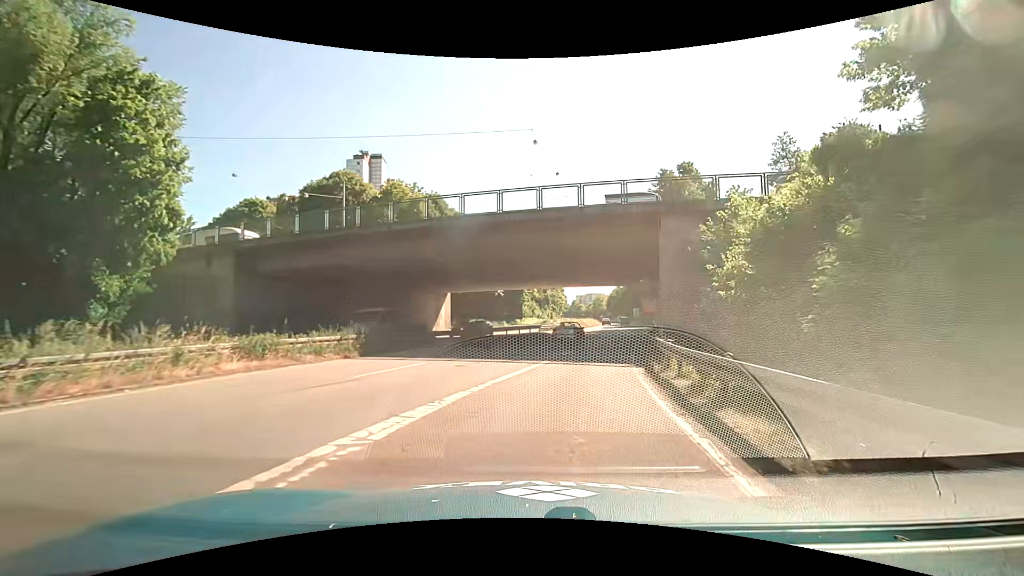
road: trunk_link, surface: asphalt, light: Day
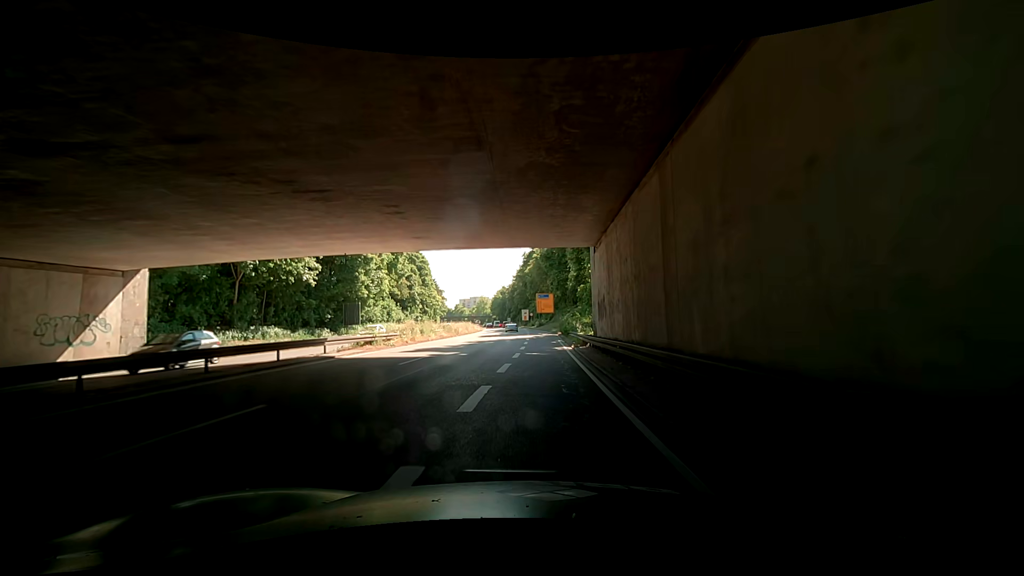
(+4.6, +30.6) m; +15°
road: trunk
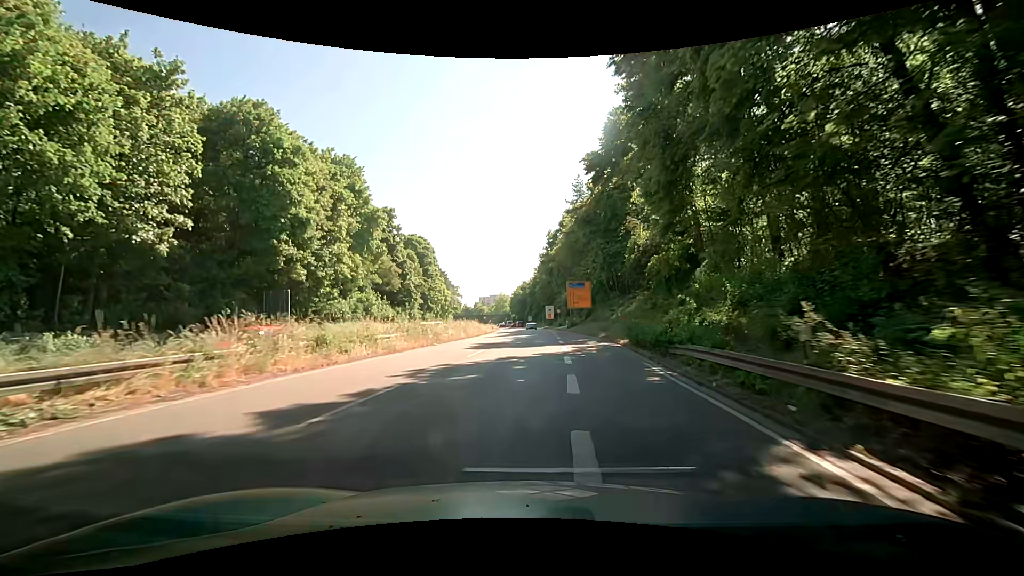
(-1.4, +22.6) m; +1°
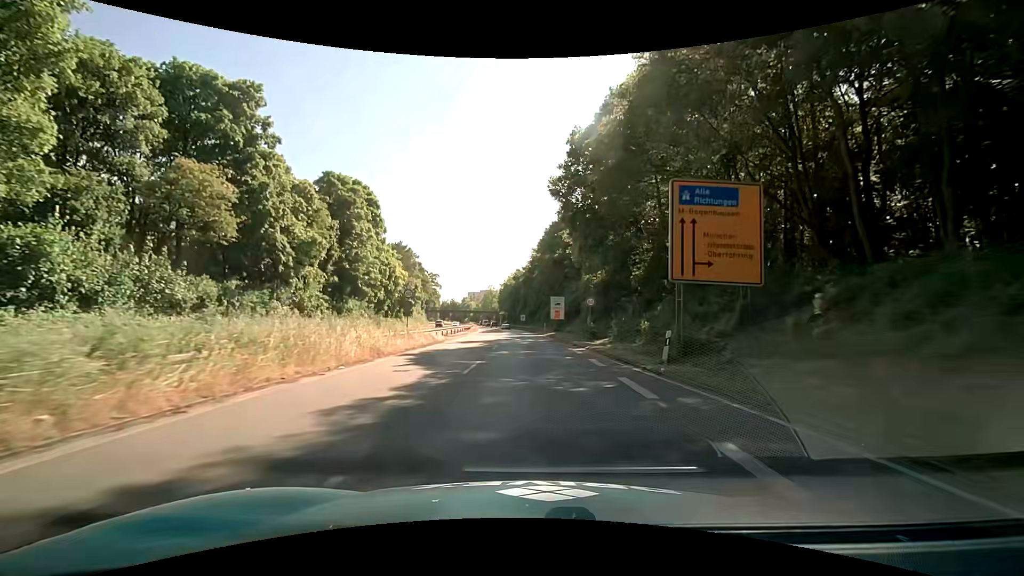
(-2.3, +42.5) m; -4°
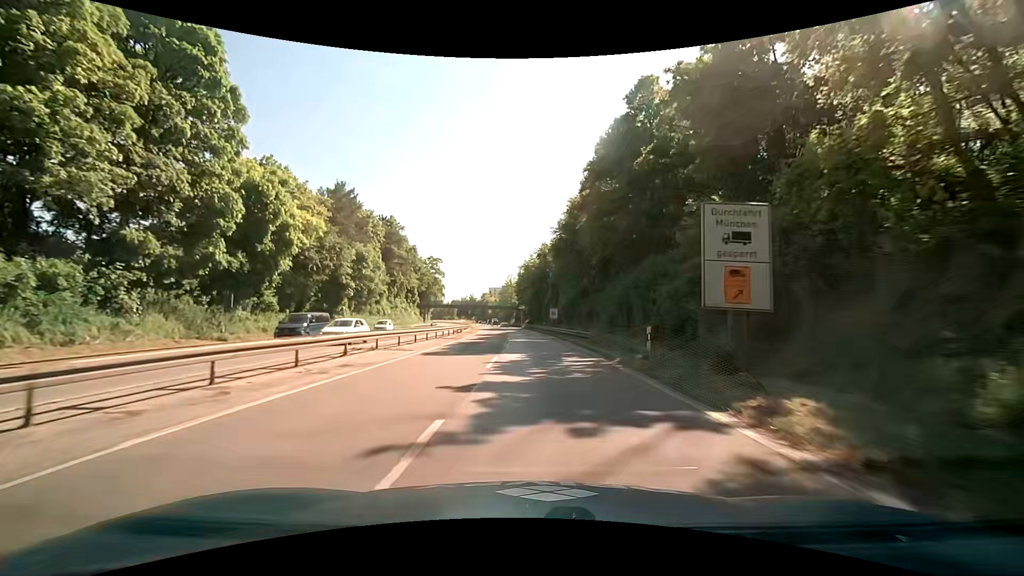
(-0.9, +45.0) m; -3°
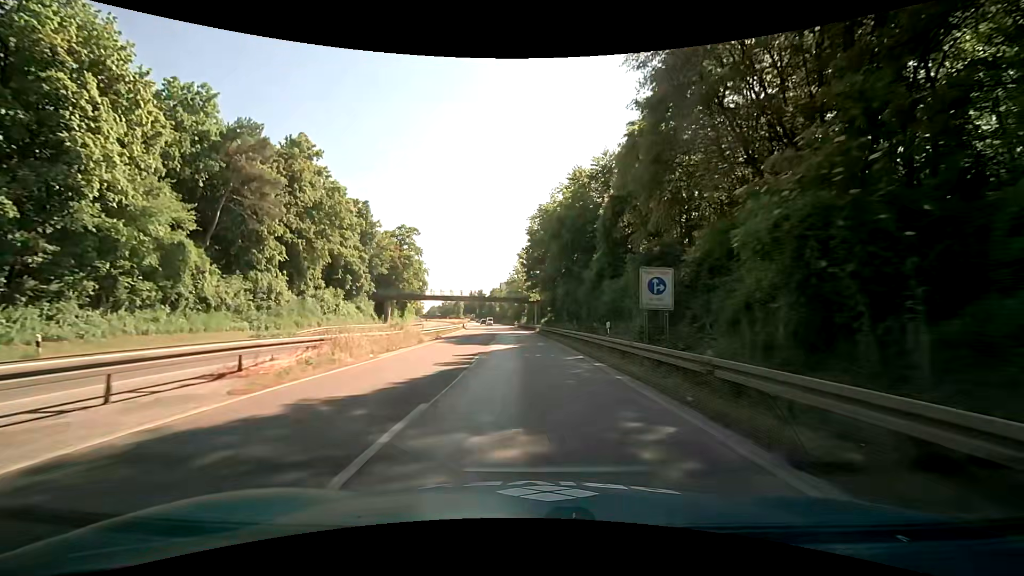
(-0.3, +46.9) m; -2°
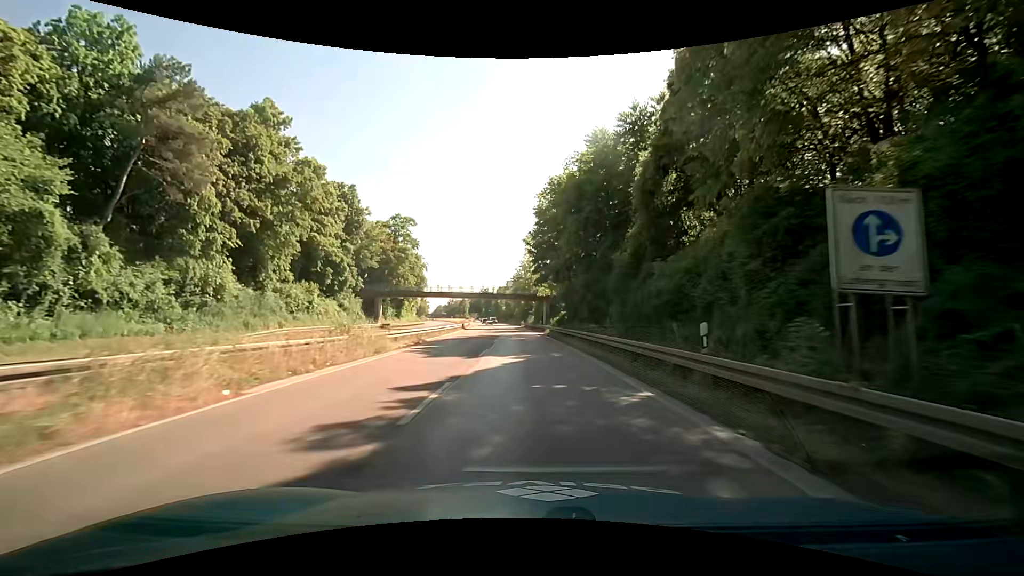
(0.0, +9.5) m; 0°
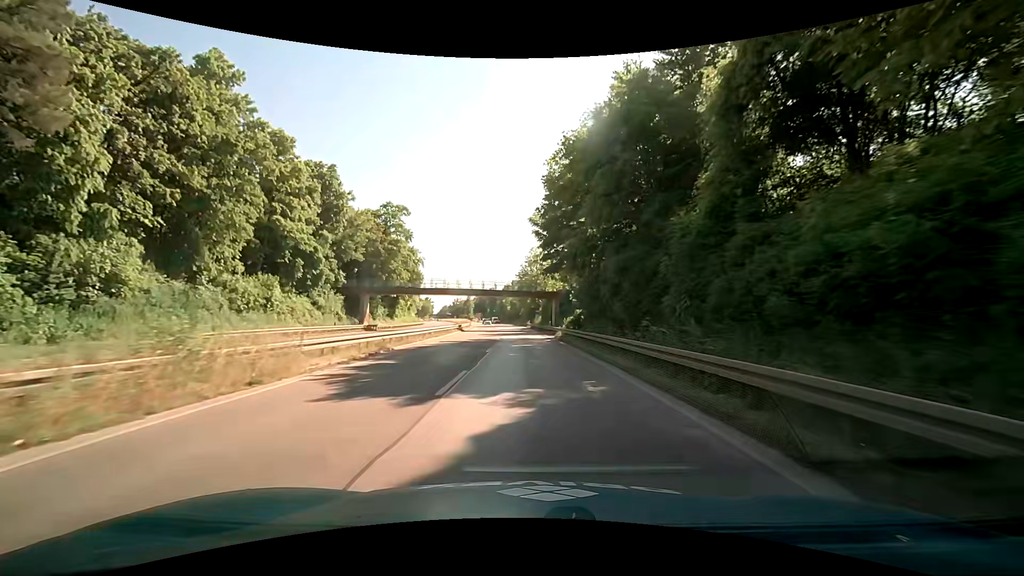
(-0.1, +9.6) m; -1°
(0, +10) (0, +20) (-1, +30) (-1, +40) (-1, +50) (-2, +60) (-3, +70) (-3, +80) (-4, +90) (-5, +100) m
